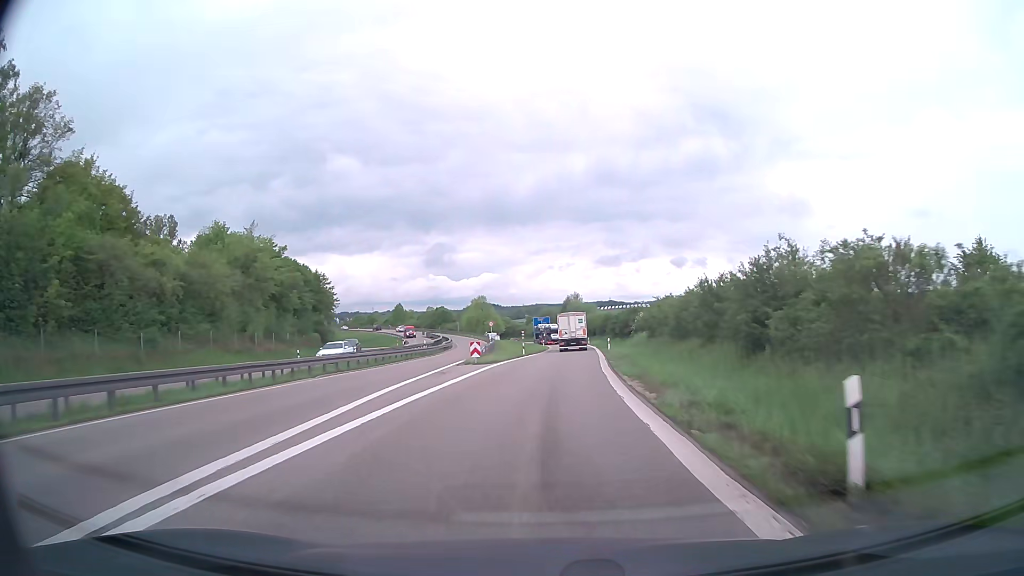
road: trunk_link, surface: asphalt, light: Day
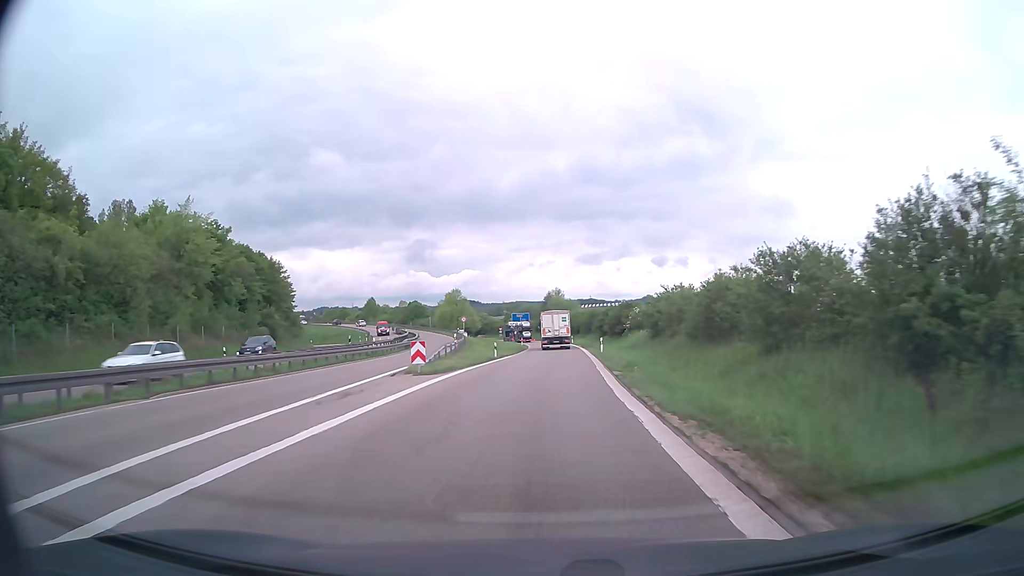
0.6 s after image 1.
(+0.2, +10.6) m; +2°
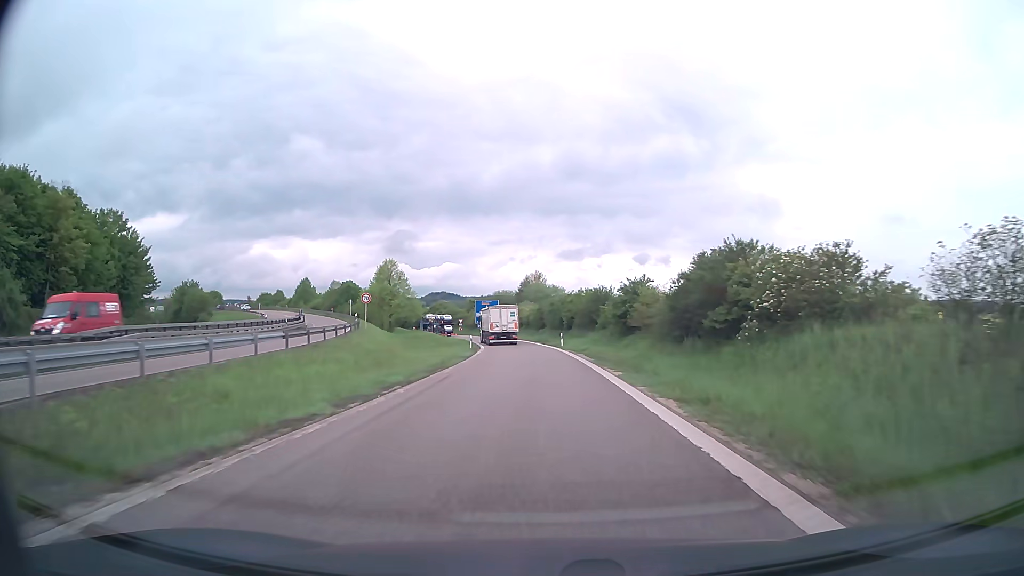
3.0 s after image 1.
(+1.0, +41.7) m; +2°
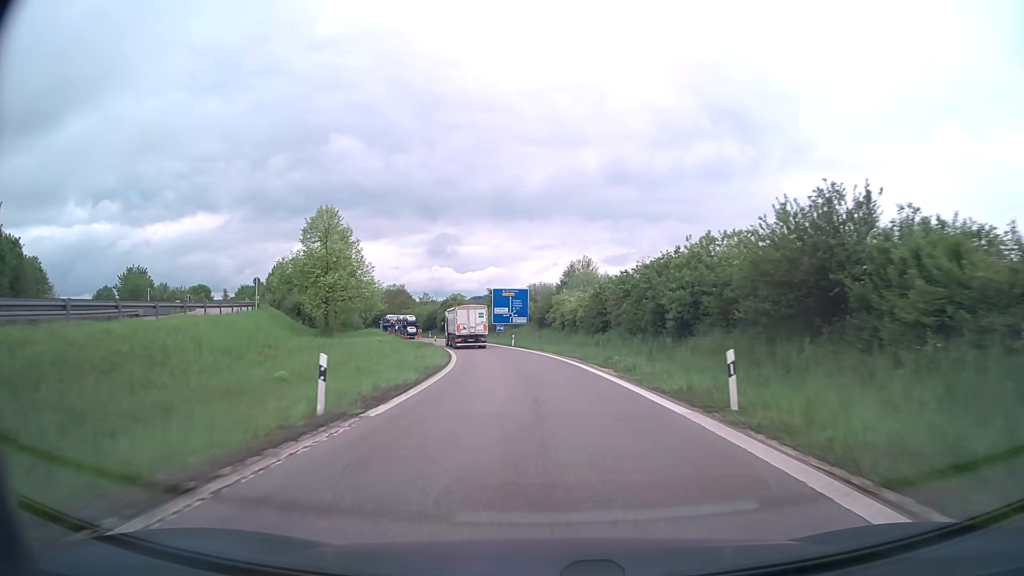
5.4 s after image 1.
(-1.0, +40.8) m; -4°
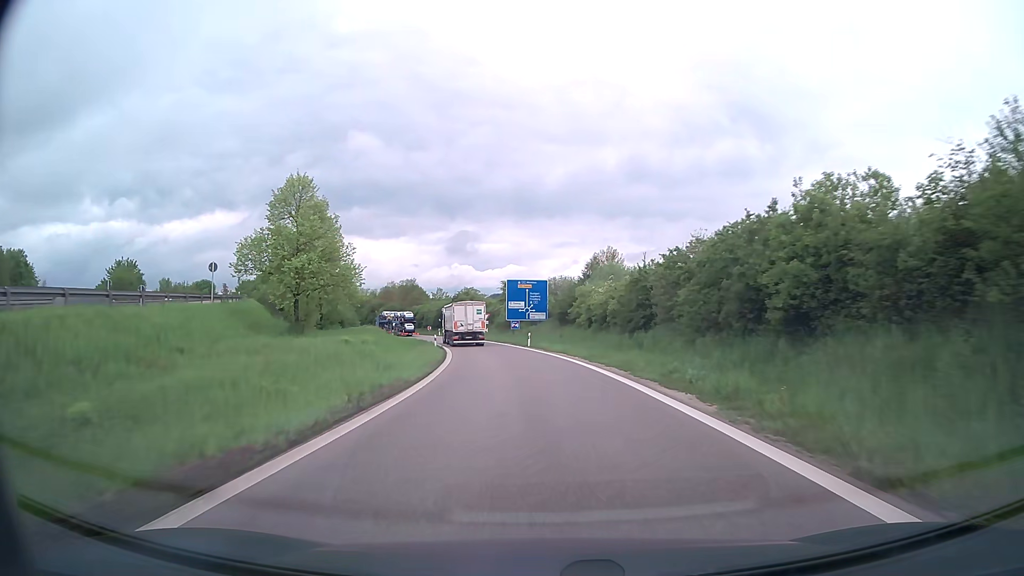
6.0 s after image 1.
(-0.1, +10.1) m; -2°
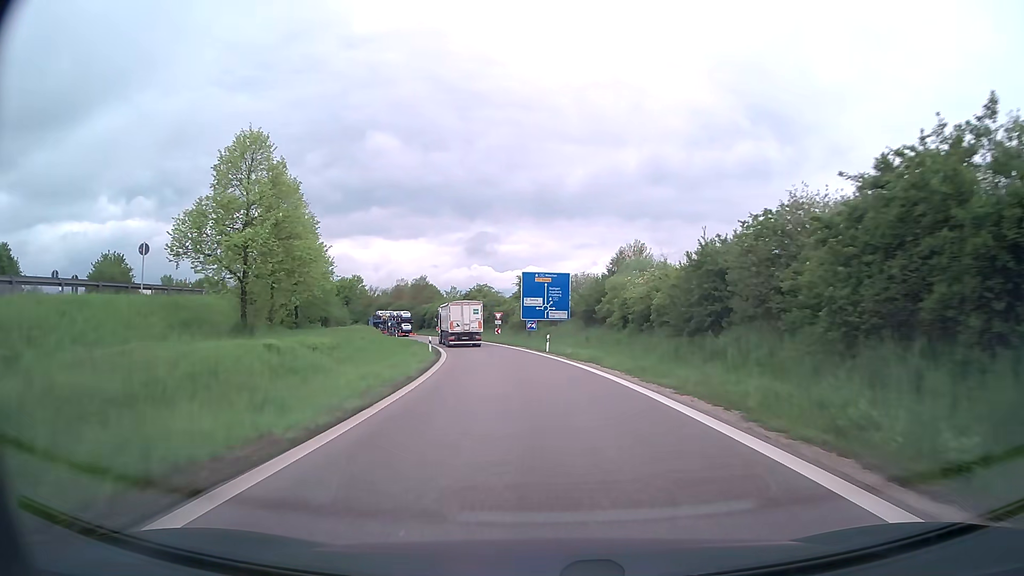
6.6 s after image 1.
(-0.1, +10.0) m; -2°
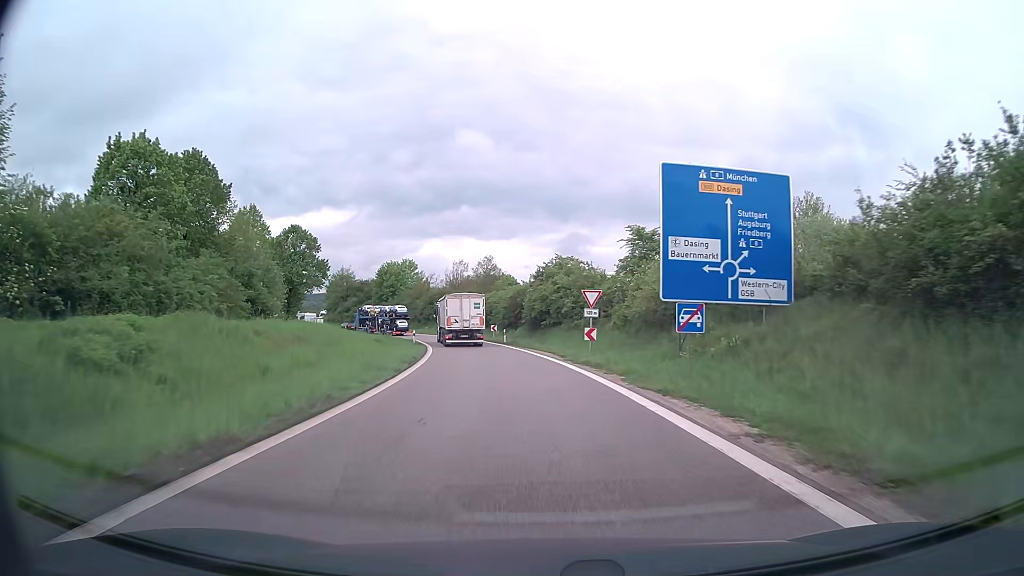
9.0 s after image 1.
(-2.3, +37.7) m; -7°
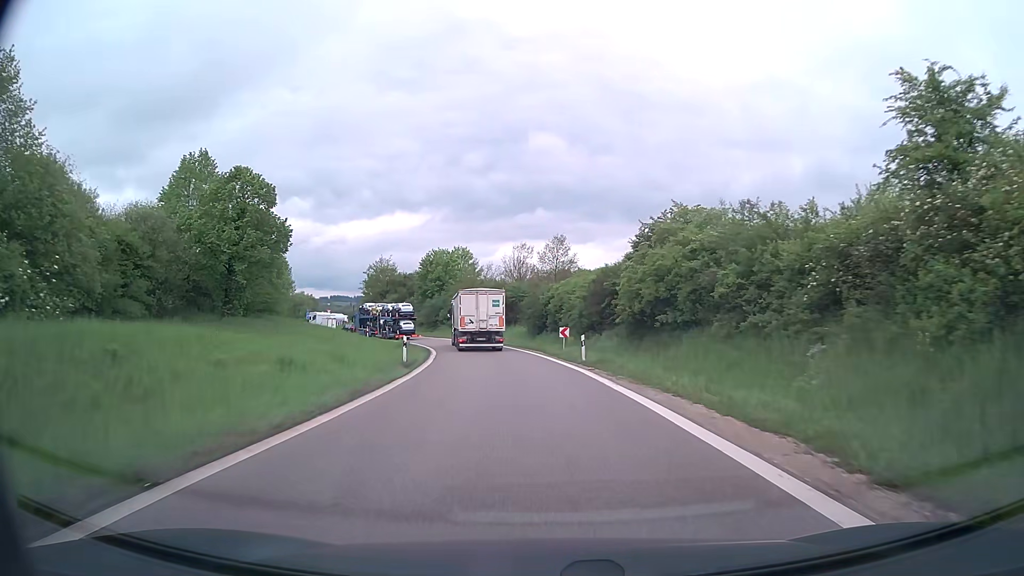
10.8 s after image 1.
(-1.5, +25.4) m; -7°
(0, +10) (-1, +20) (-2, +30) (-3, +40) (-6, +50) (-8, +59) (-12, +68) (-17, +77) (-23, +85) (-29, +93) m
